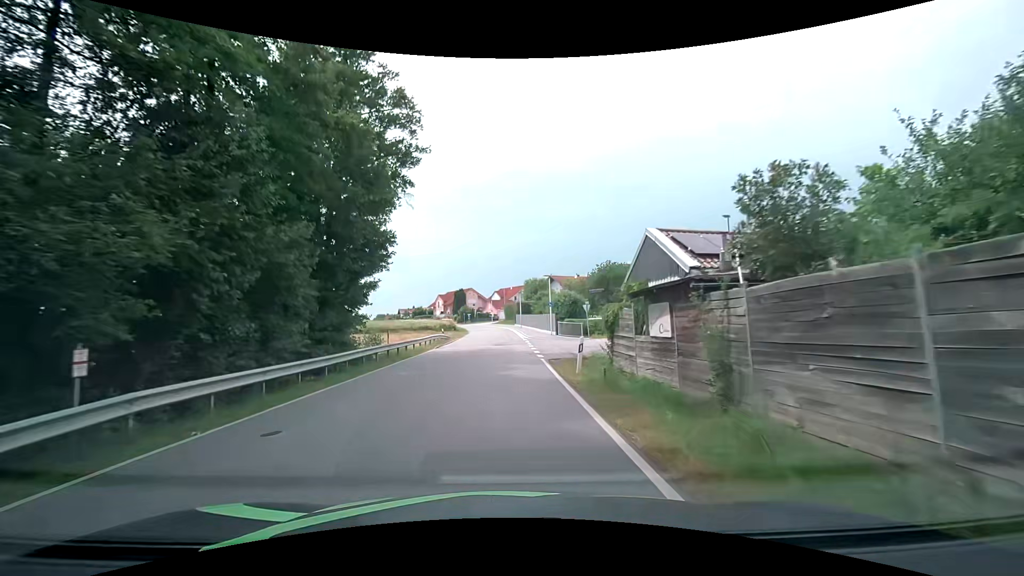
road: secondary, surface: asphalt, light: Day
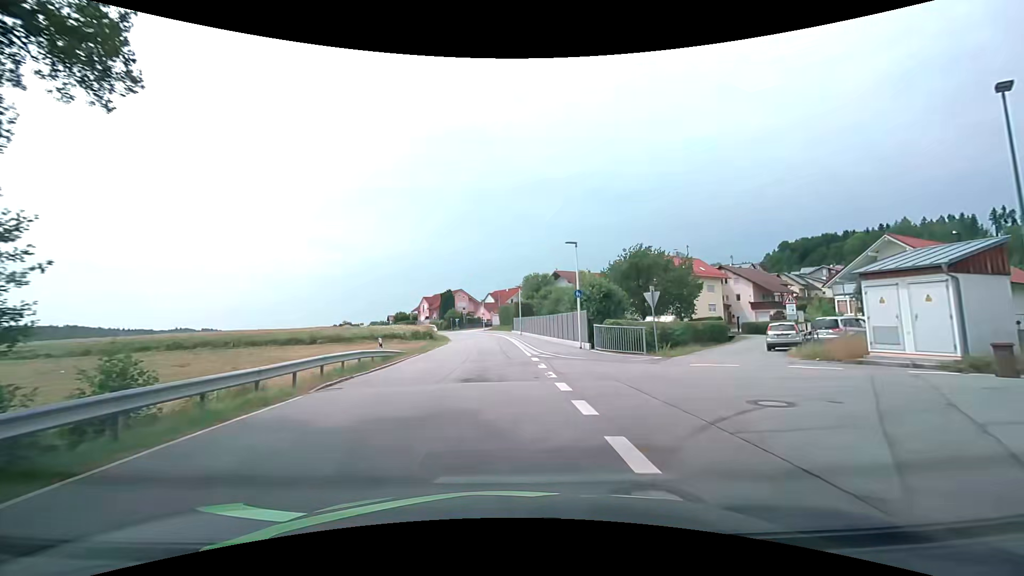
(0.0, +20.0) m; 0°
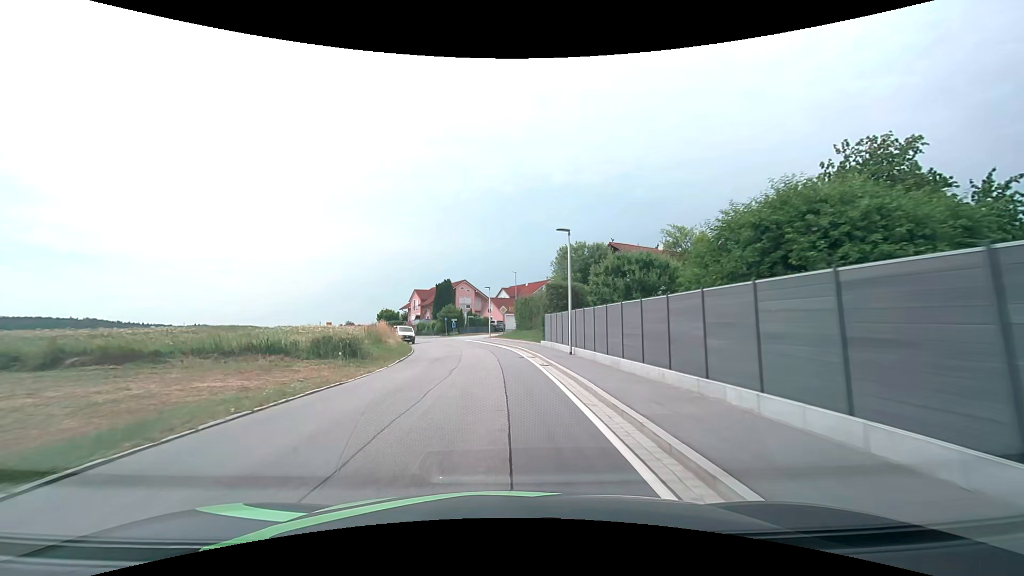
(-0.5, +33.7) m; -2°
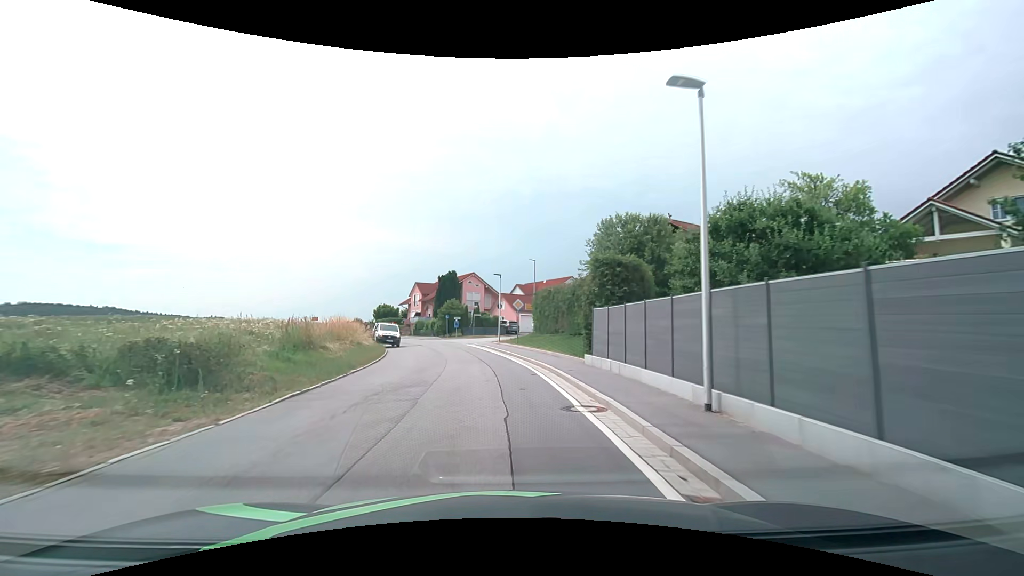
(-0.1, +13.4) m; -2°
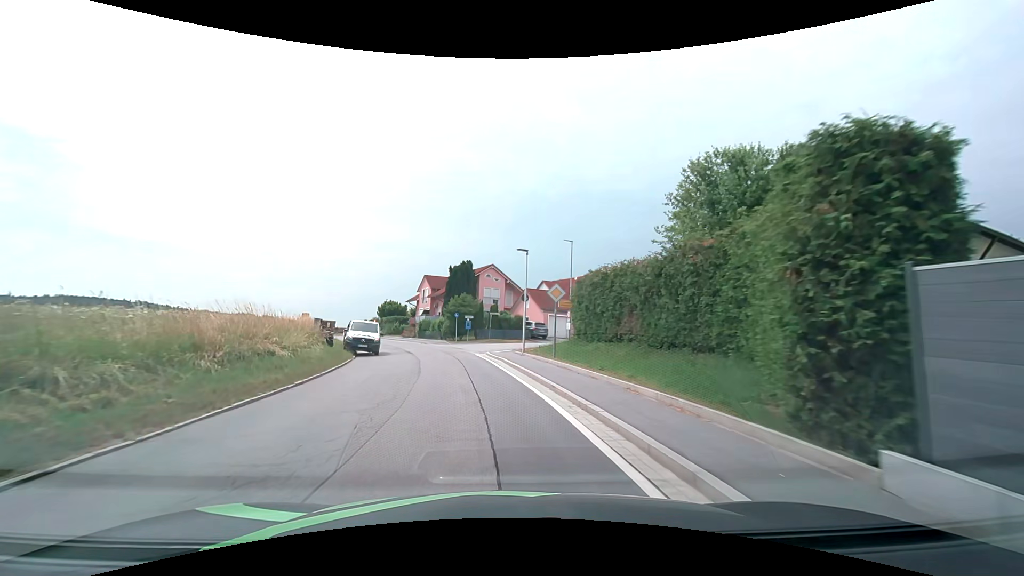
(-0.2, +13.1) m; -2°
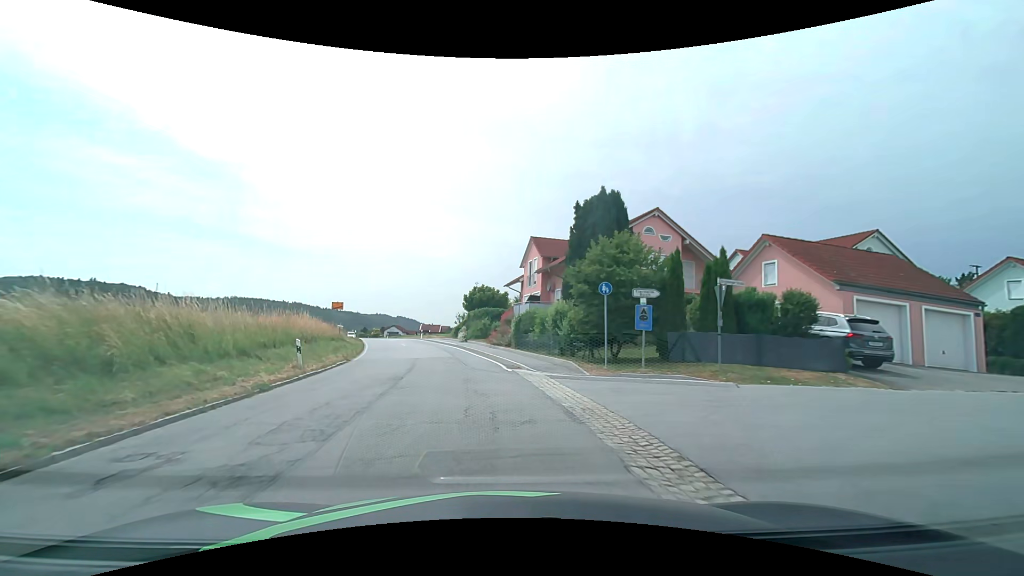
(-3.5, +31.3) m; -13°
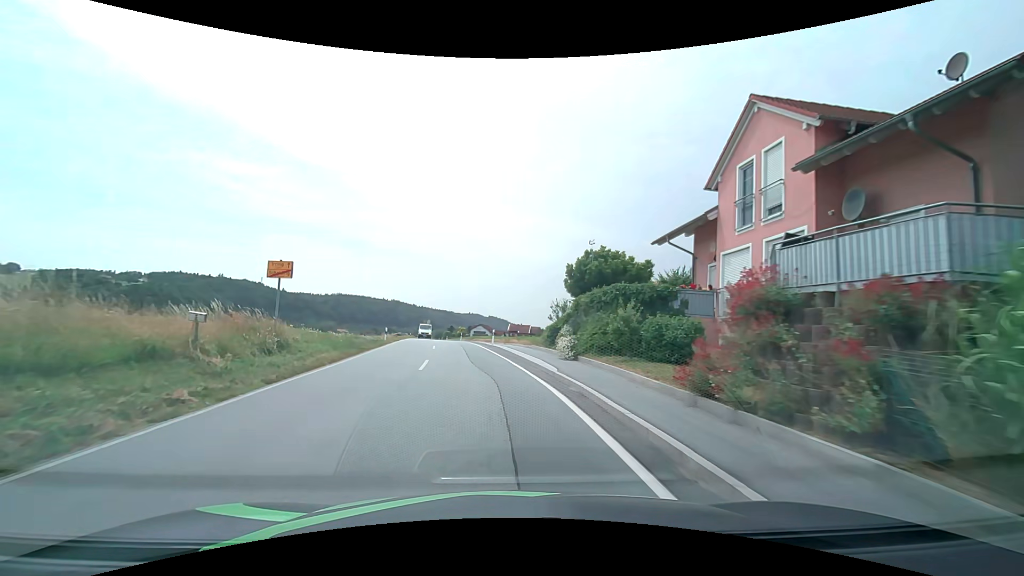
(-2.5, +25.0) m; -11°
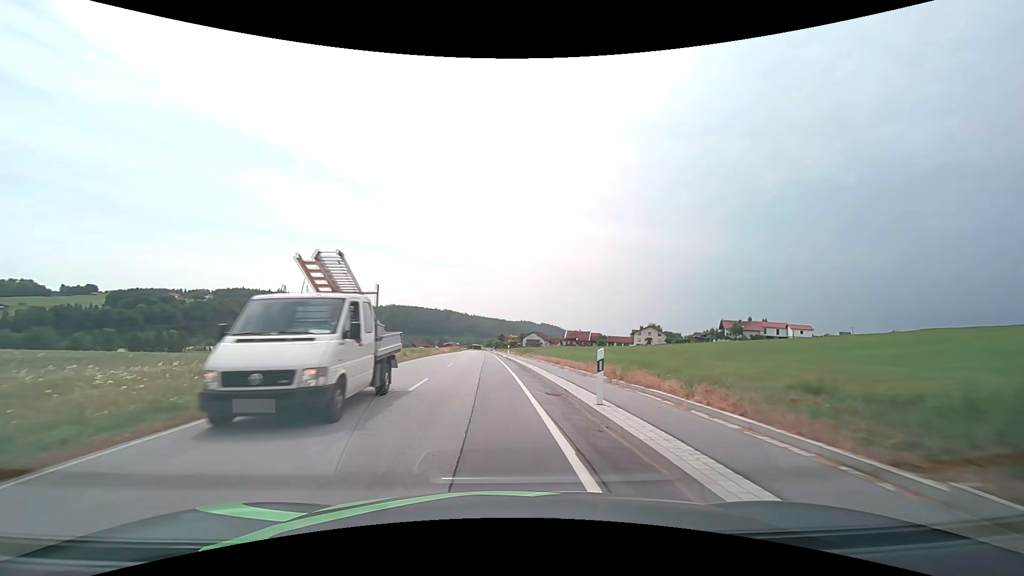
(-1.3, +26.5) m; -5°
(0, +10) (0, +20) (-1, +30) (-1, +40) (-2, +50) (-2, +60) (-2, +70) (-3, +80) (-4, +90) (-4, +100) m
